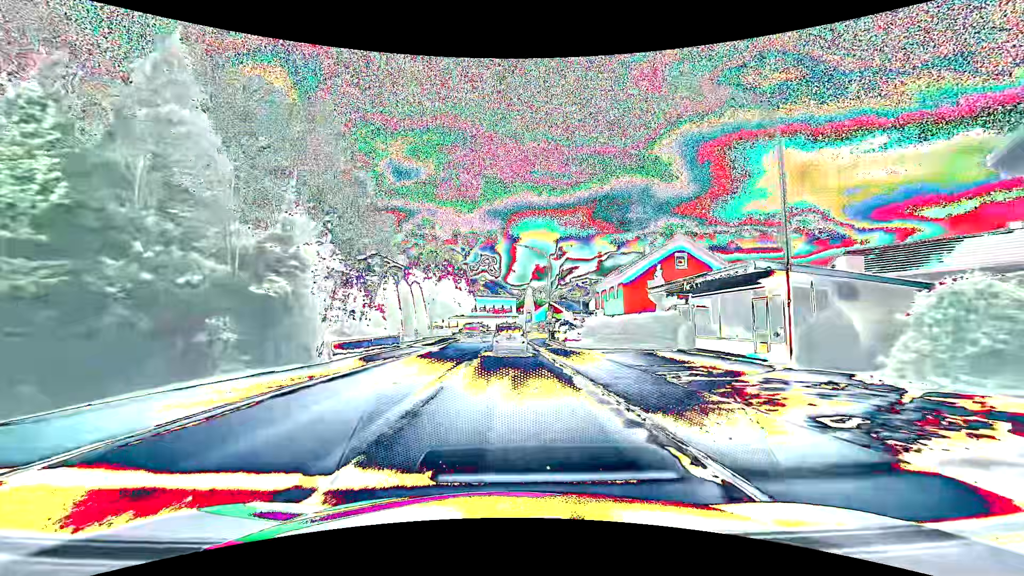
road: primary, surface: asphalt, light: Day
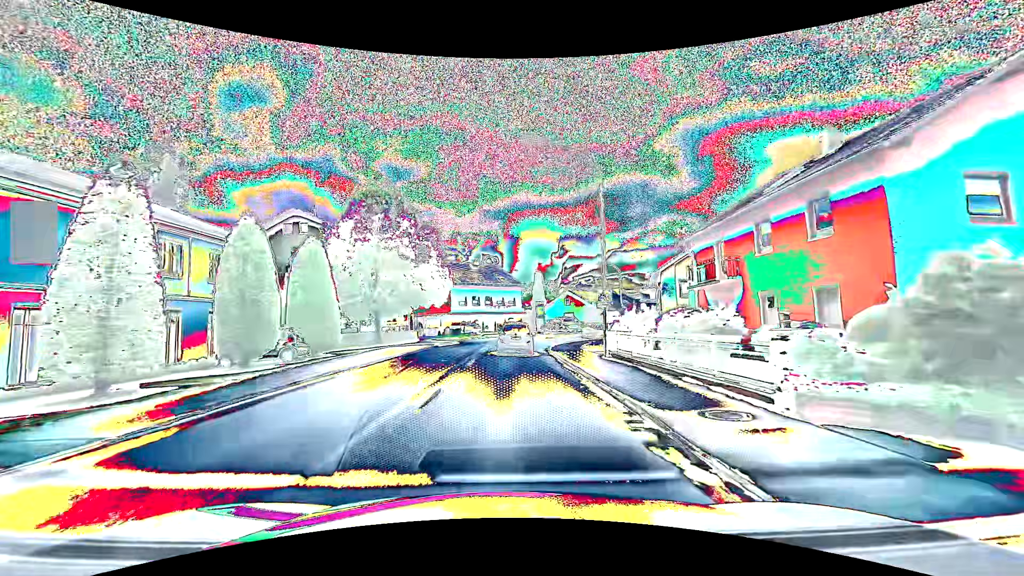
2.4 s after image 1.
(0.0, +27.7) m; 0°
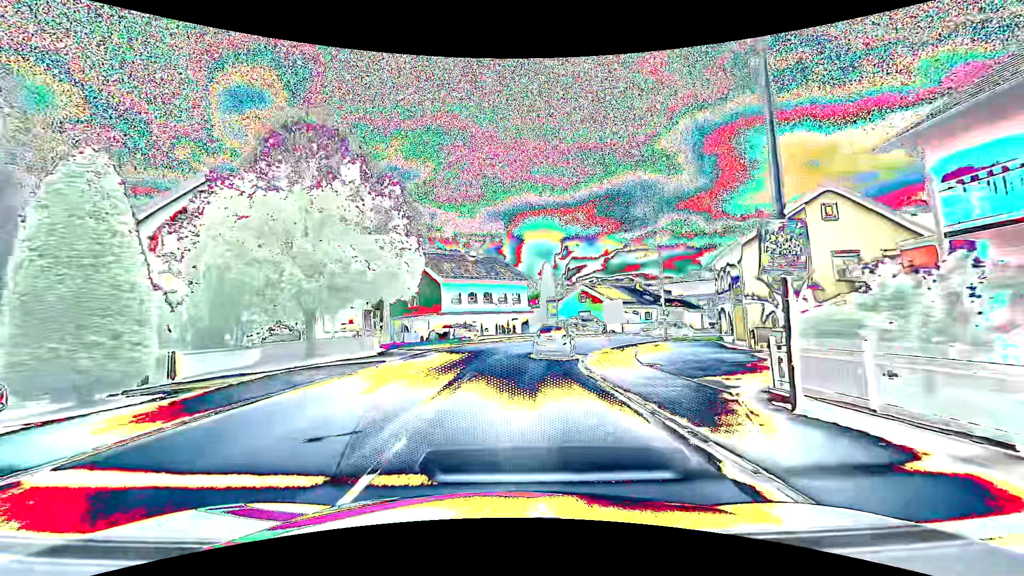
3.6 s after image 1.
(0.0, +13.5) m; 0°
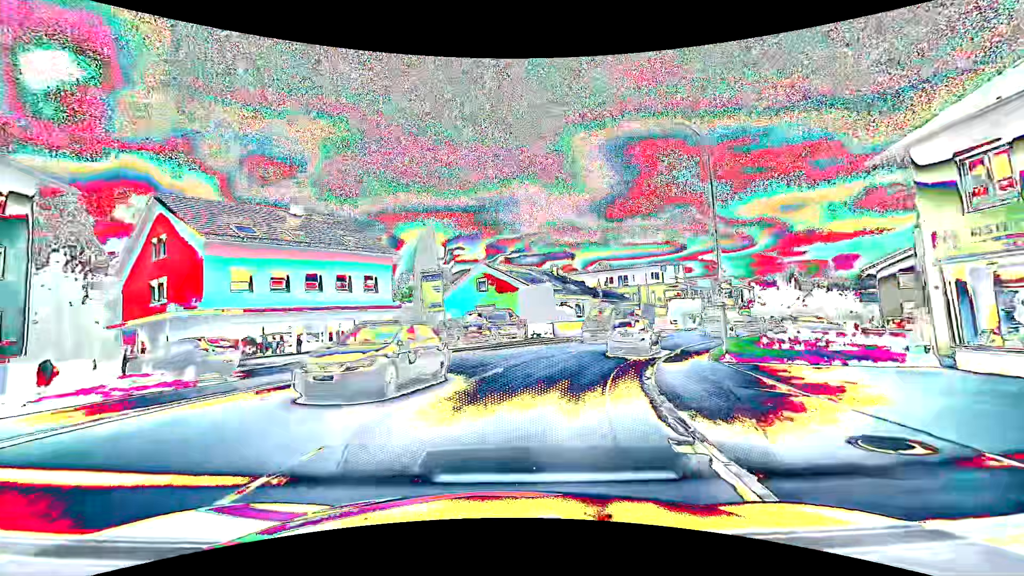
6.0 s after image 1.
(+1.9, +26.9) m; +13°
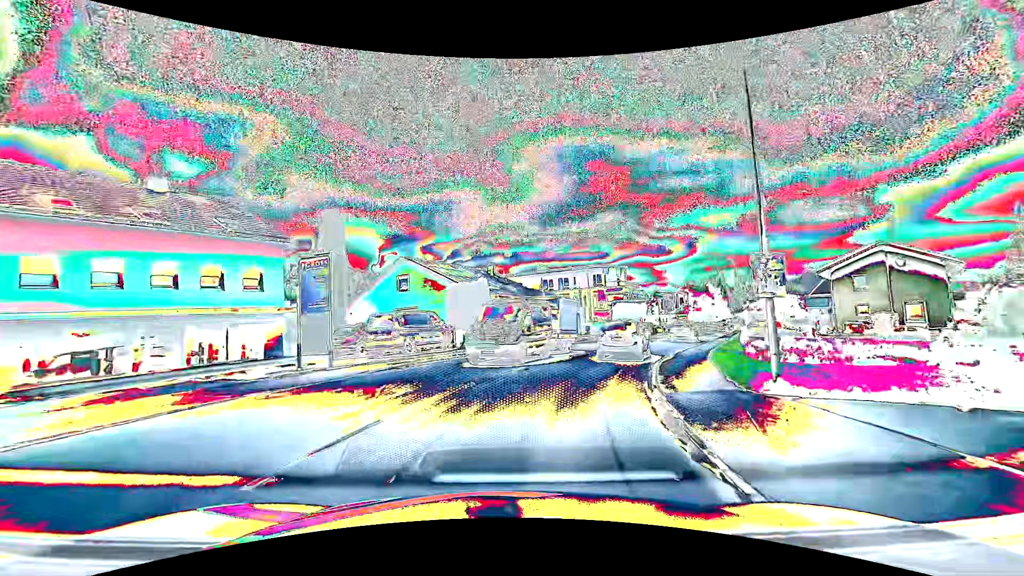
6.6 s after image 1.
(+0.4, +7.1) m; +7°
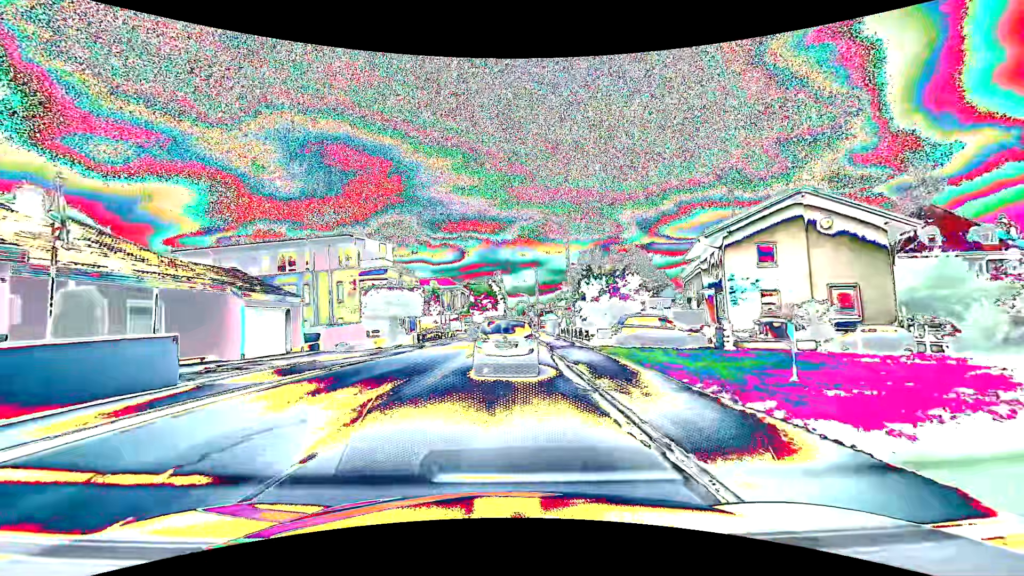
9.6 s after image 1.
(+7.0, +26.1) m; +27°
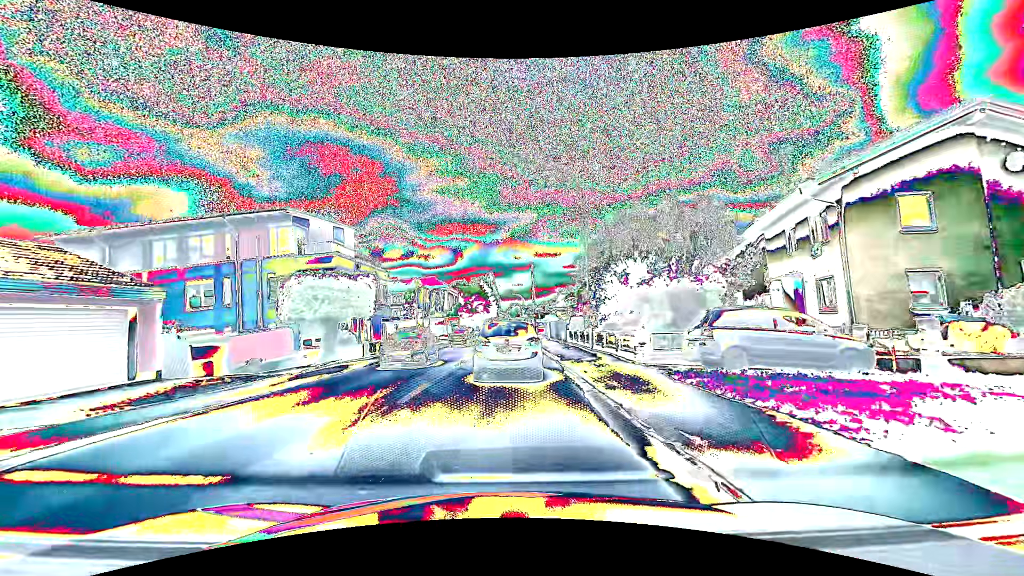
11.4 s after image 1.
(+0.1, +11.2) m; +1°
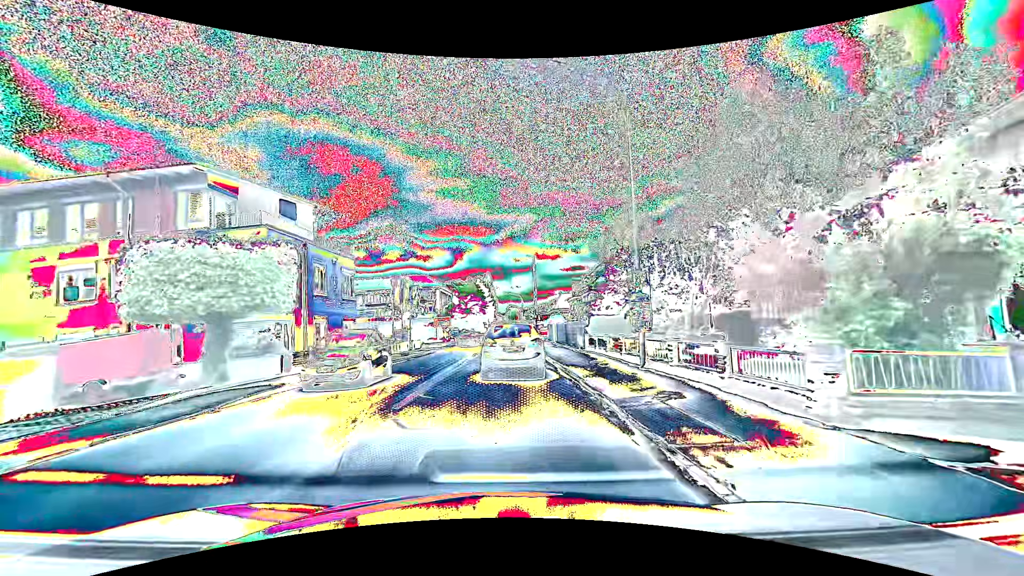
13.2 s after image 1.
(0.0, +9.3) m; 0°
(0, +10) (0, +20) (0, +30) (0, +40) (0, +50) (0, +60) (0, +70) (0, +80) (0, +90) (0, +100) m
